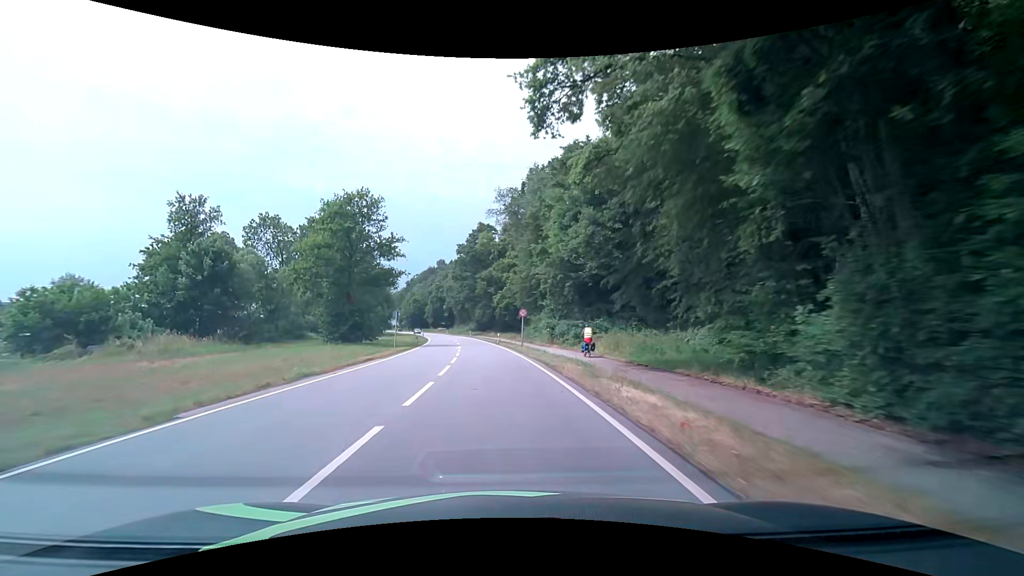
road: primary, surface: asphalt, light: Day
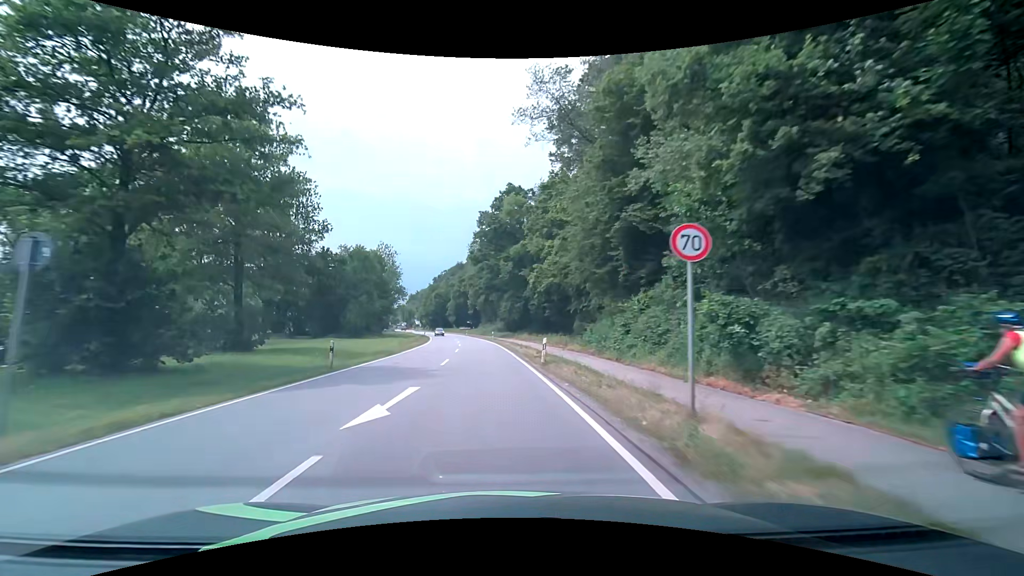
(-1.0, +31.6) m; -4°
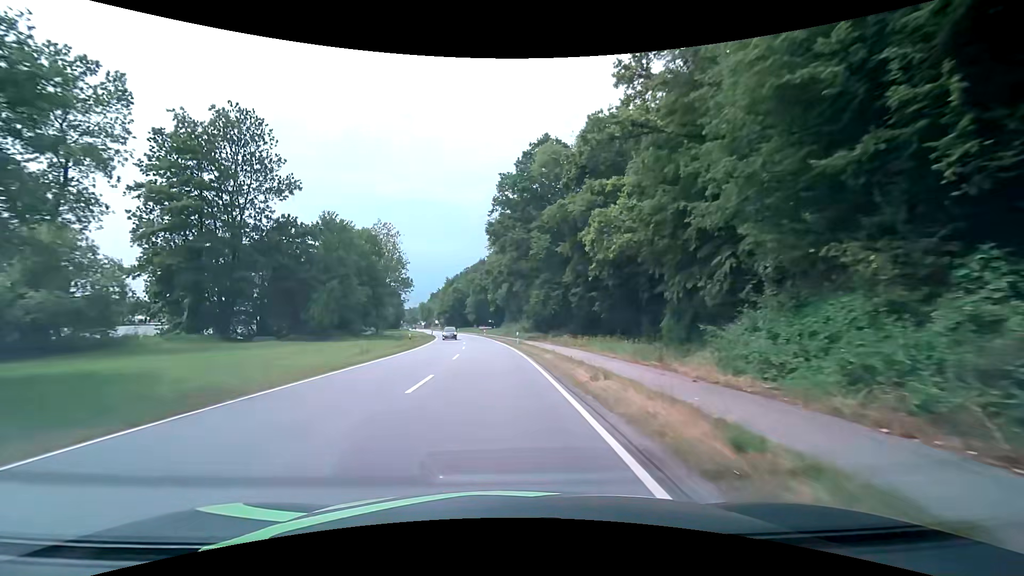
(-0.5, +21.4) m; -3°
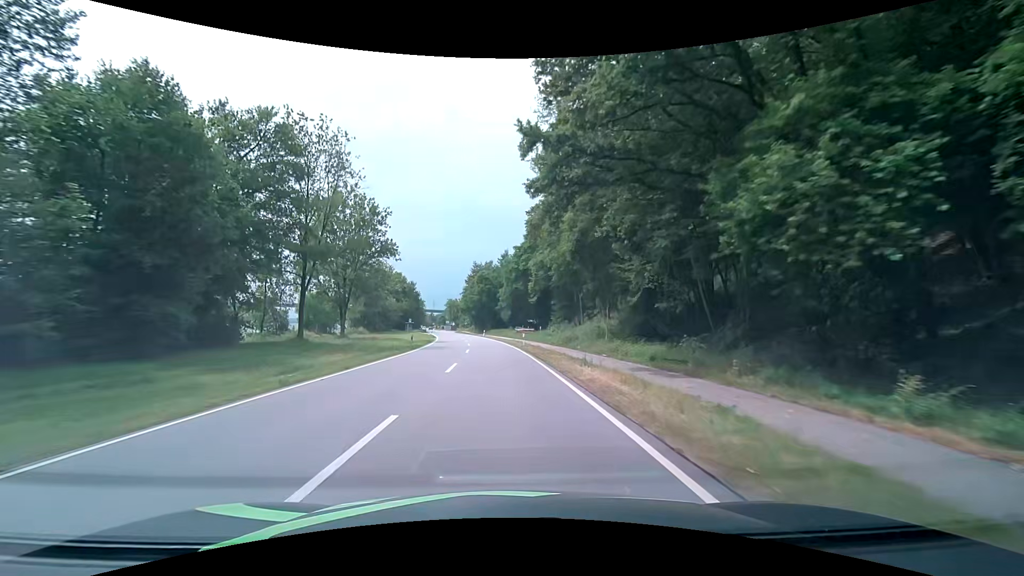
(-1.8, +43.0) m; -5°
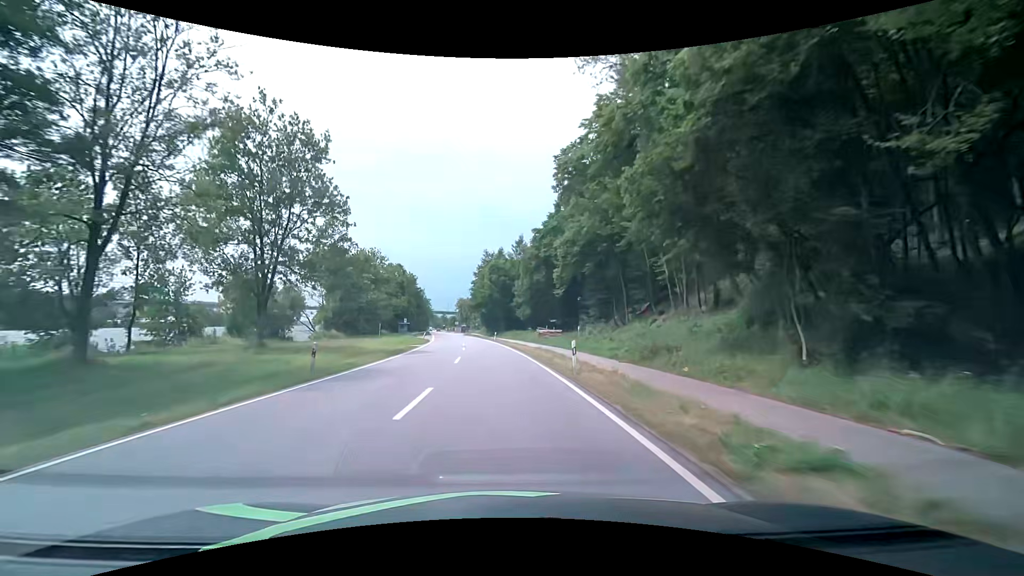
(-0.3, +21.5) m; -2°
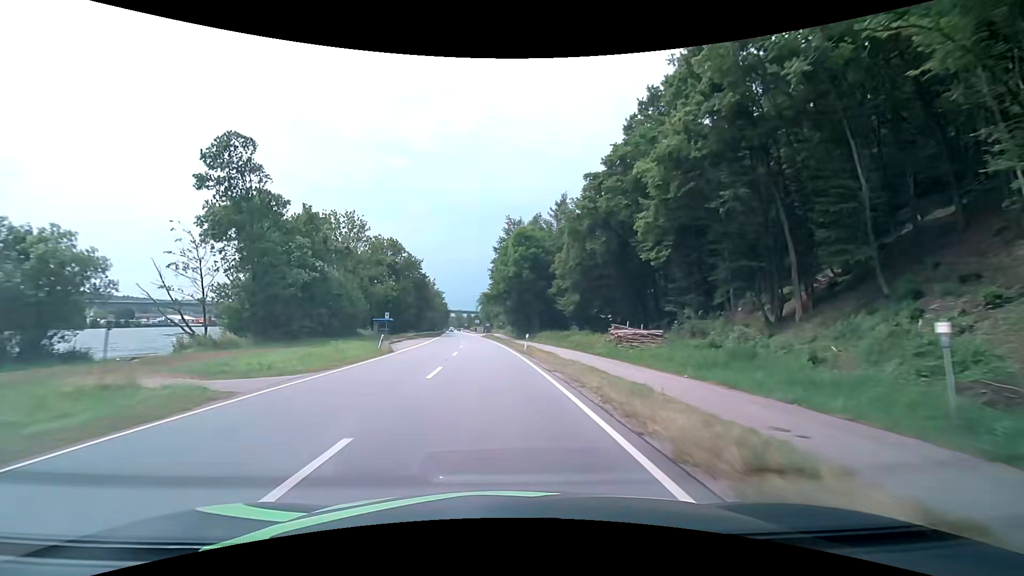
(-0.6, +32.0) m; -3°
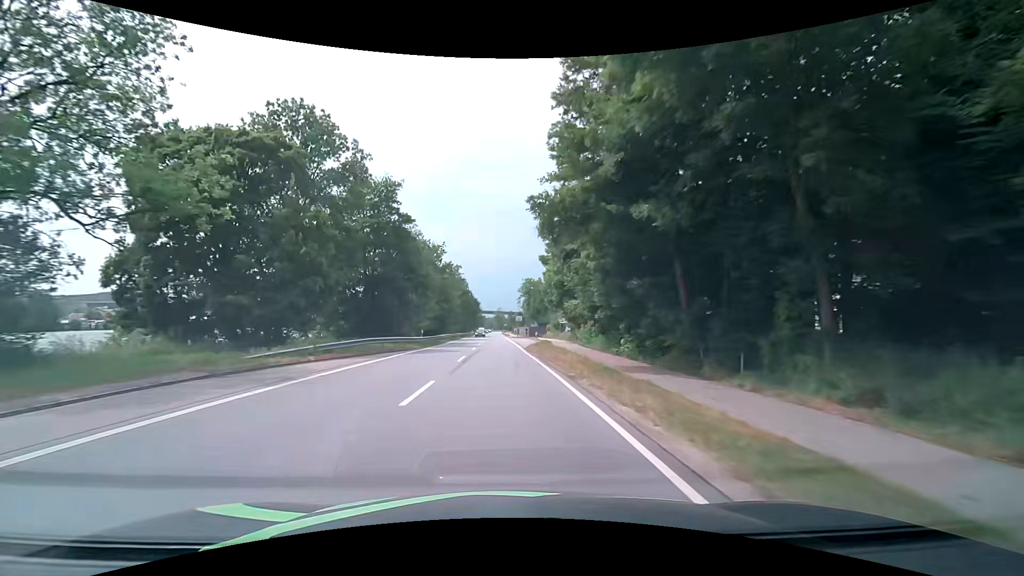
(-2.6, +53.0) m; -5°
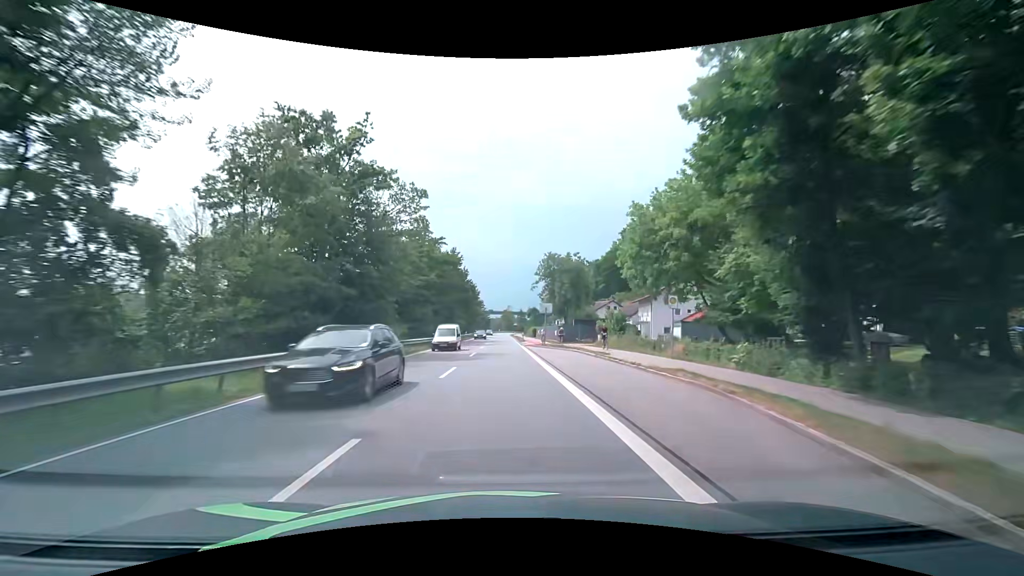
(-0.5, +42.6) m; -1°
(0, +10) (0, +20) (0, +30) (0, +40) (0, +50) (0, +60) (+1, +70) (+1, +80) (+1, +90) (+1, +100) m
